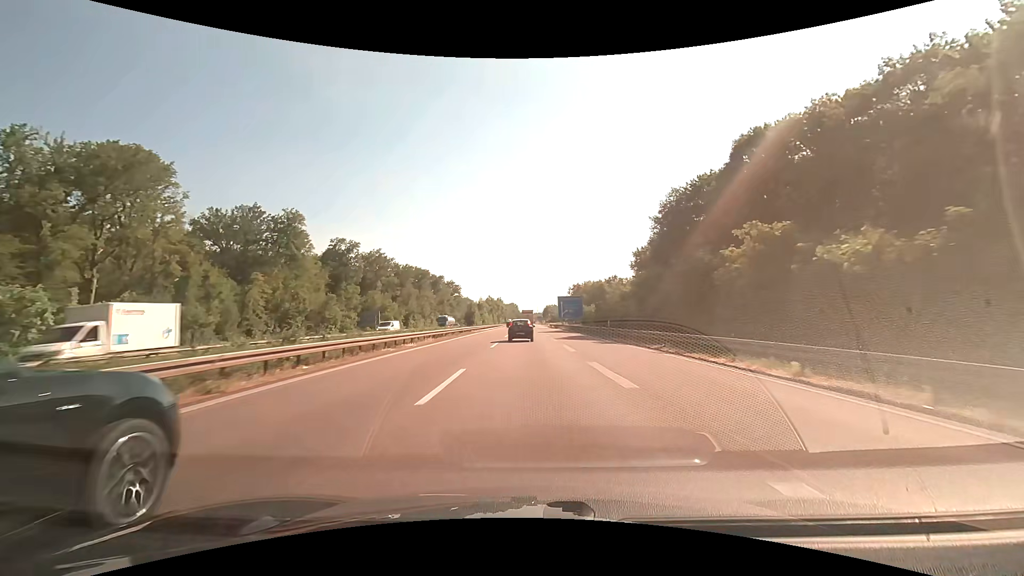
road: motorway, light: Day
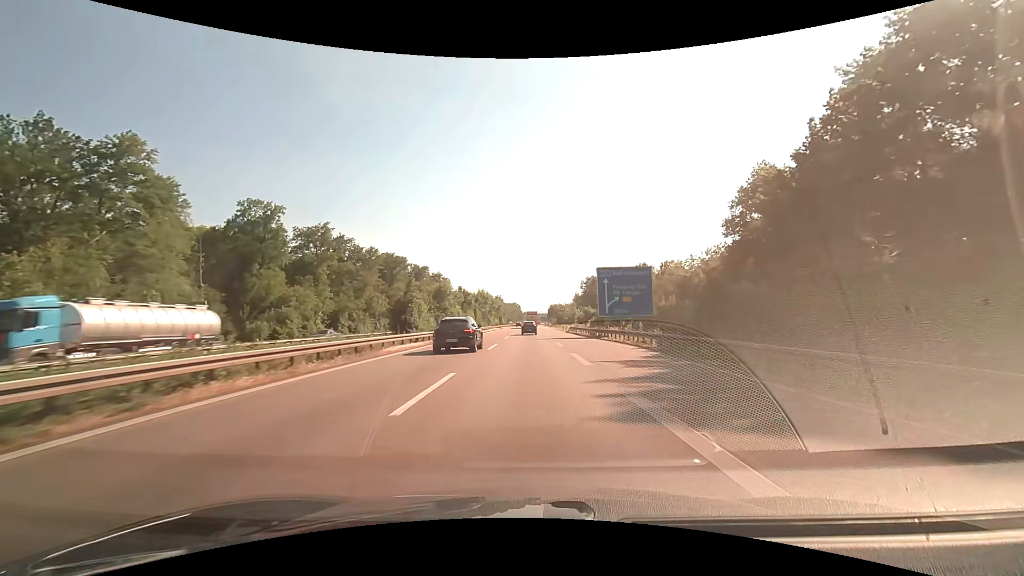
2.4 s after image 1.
(-0.1, +54.5) m; 0°
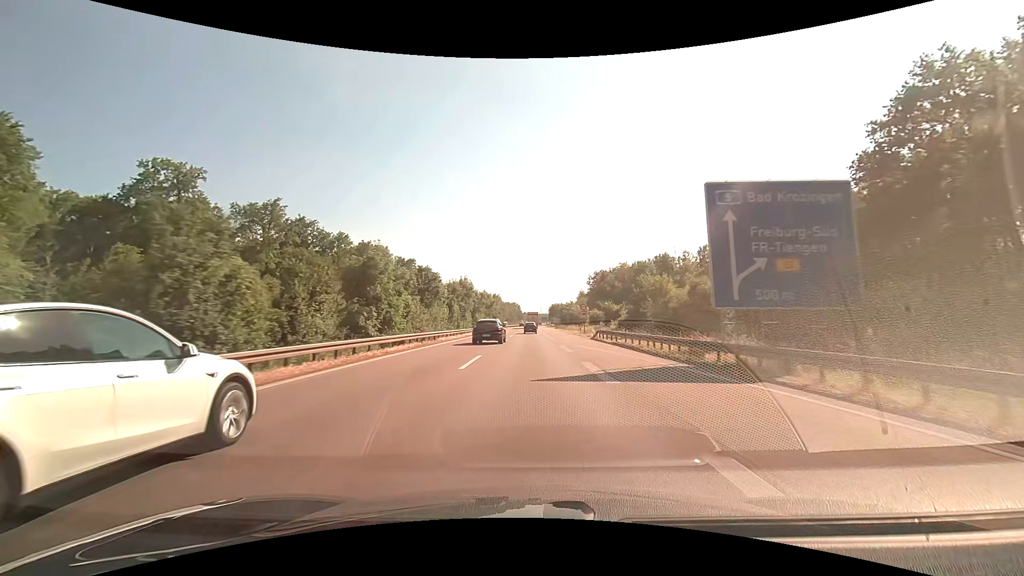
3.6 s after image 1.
(-0.1, +28.6) m; 0°
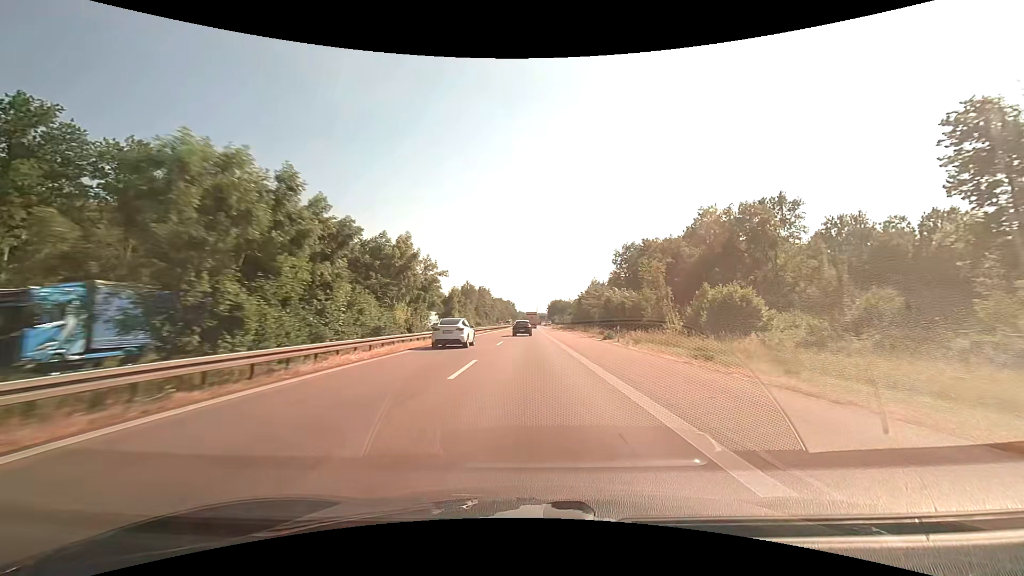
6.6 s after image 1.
(+0.1, +74.3) m; 0°
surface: asphalt
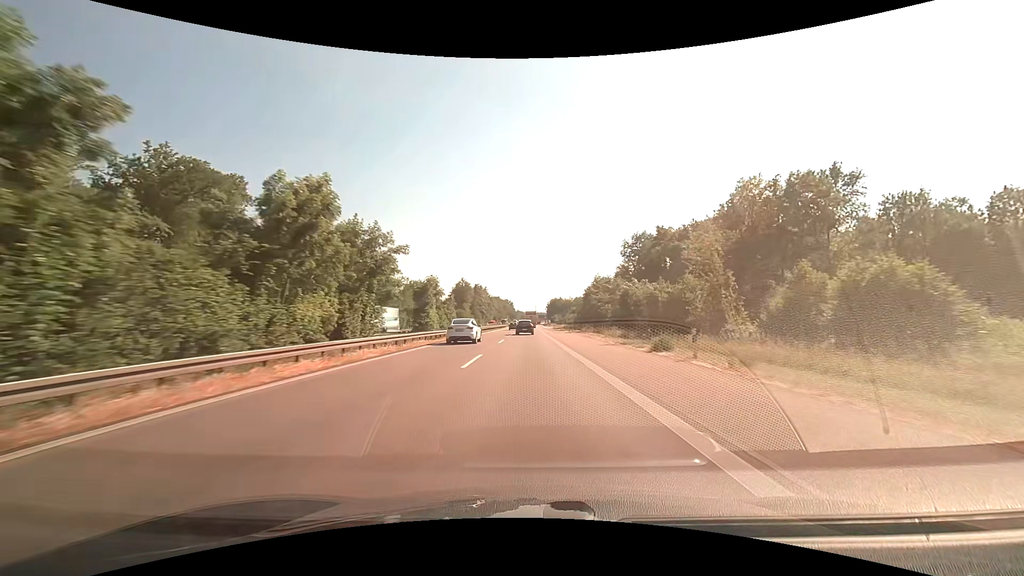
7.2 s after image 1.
(0.0, +15.3) m; 0°
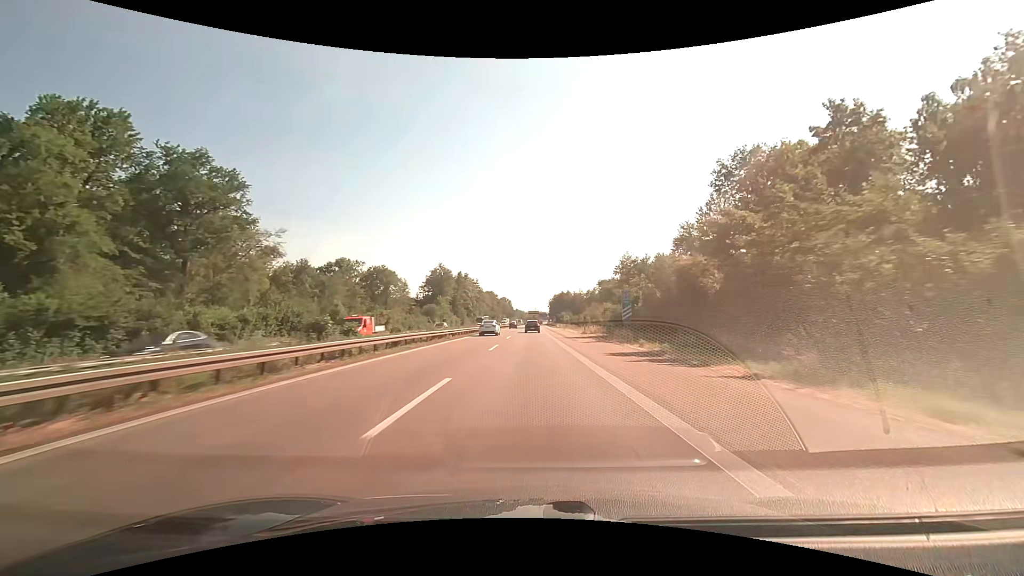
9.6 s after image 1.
(+0.1, +62.5) m; 0°
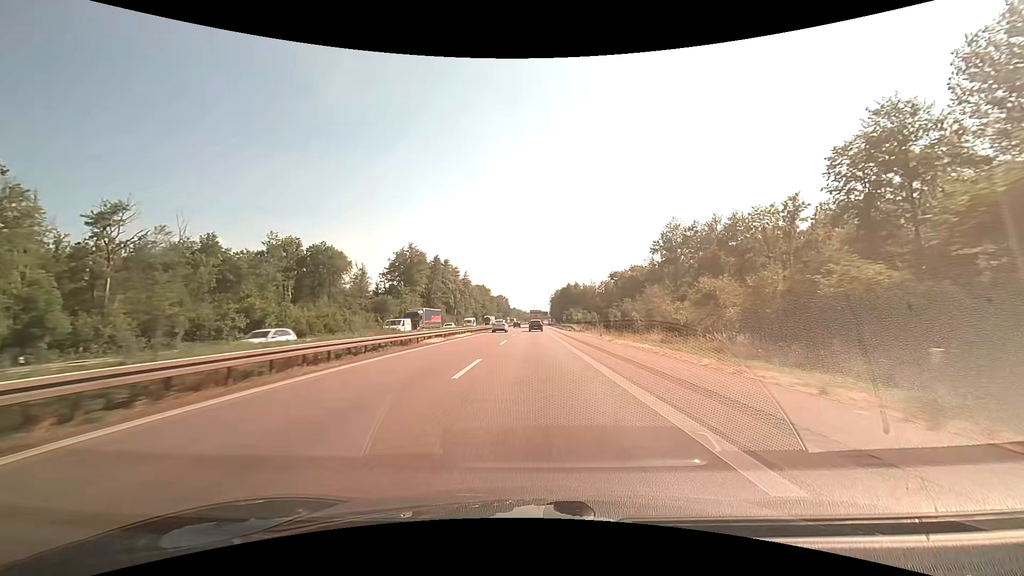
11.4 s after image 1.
(+0.1, +48.0) m; 0°
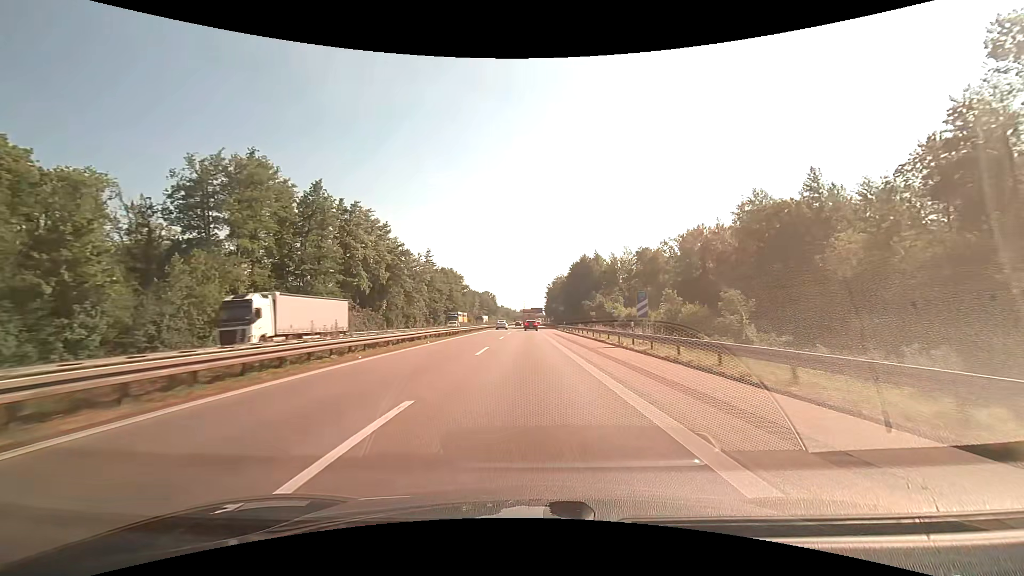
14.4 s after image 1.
(+0.8, +80.9) m; +1°
(0, +10) (0, +20) (0, +30) (0, +40) (0, +50) (0, +60) (0, +70) (0, +80) (0, +90) (0, +100) m
